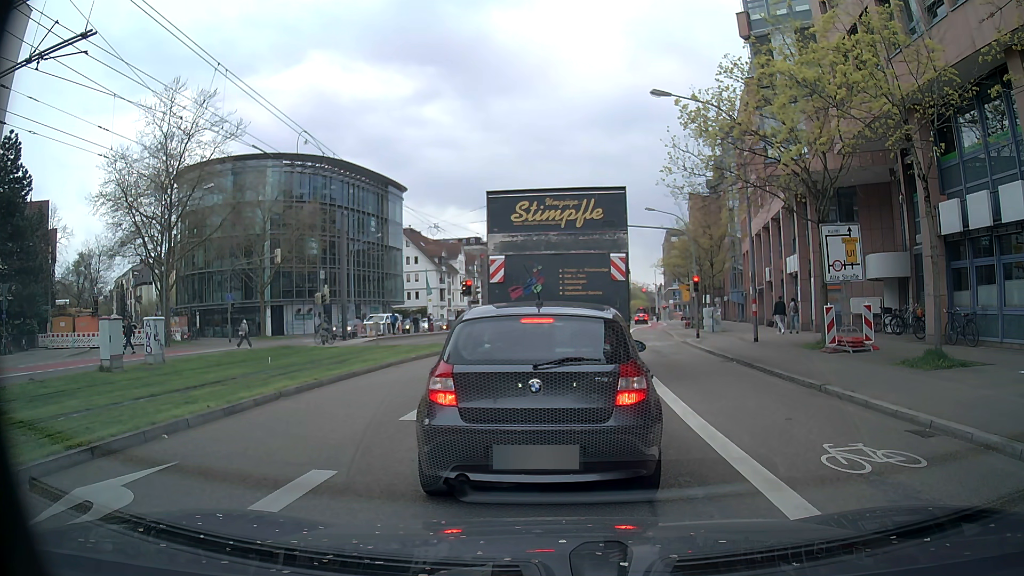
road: secondary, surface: asphalt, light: Day
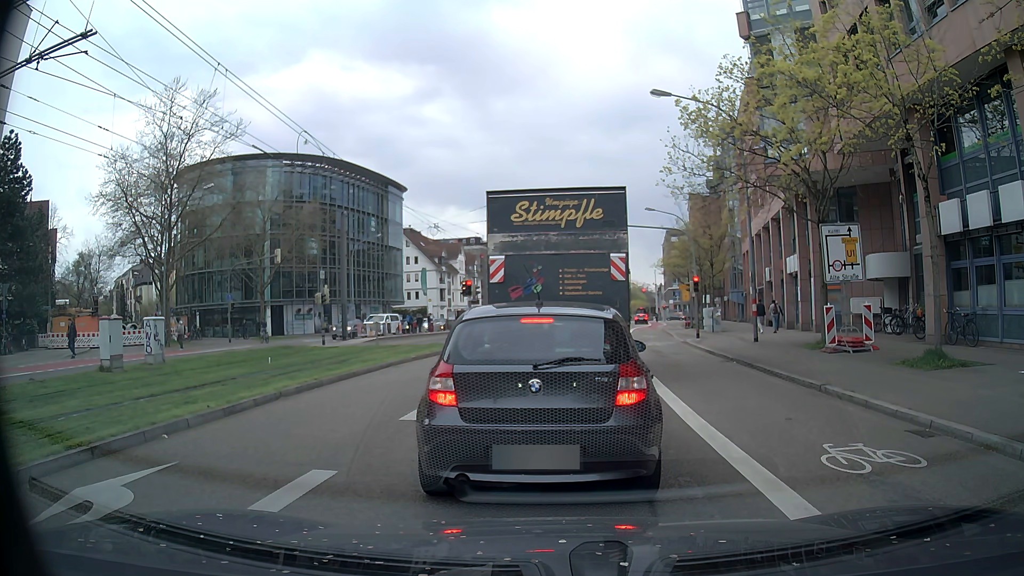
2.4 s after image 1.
(0.0, 0.0) m; 0°
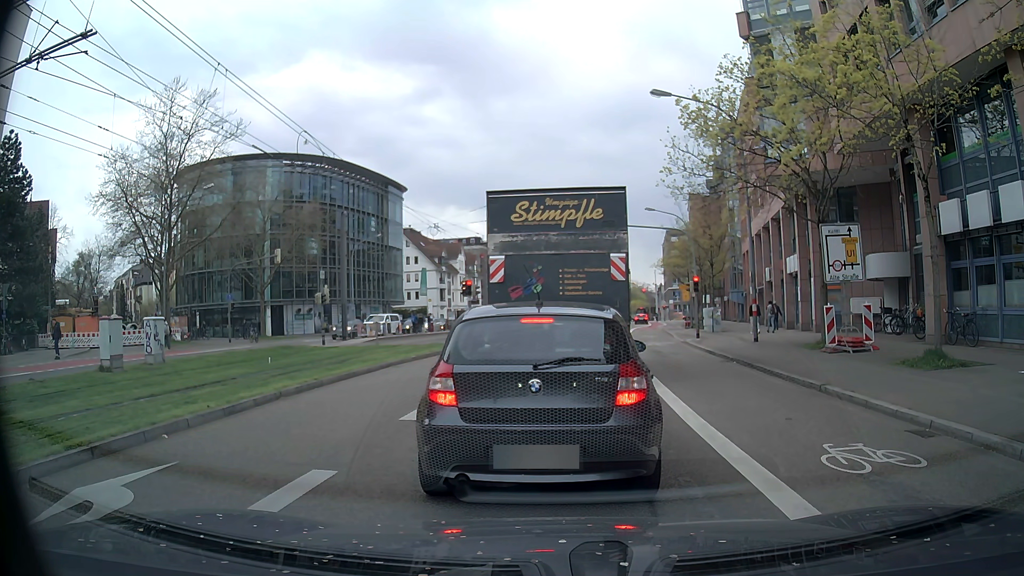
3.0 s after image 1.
(0.0, 0.0) m; 0°
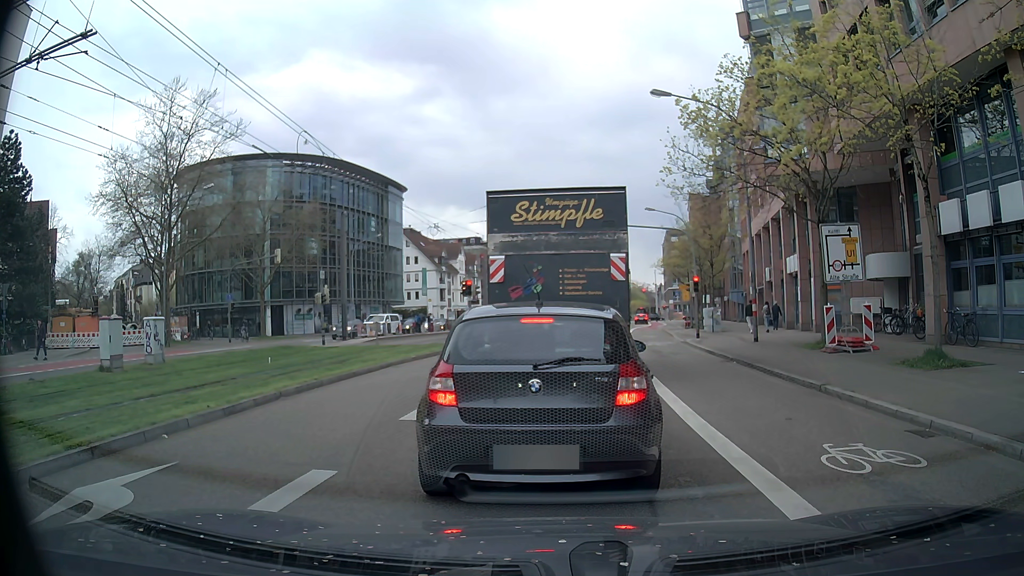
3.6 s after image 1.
(0.0, 0.0) m; 0°
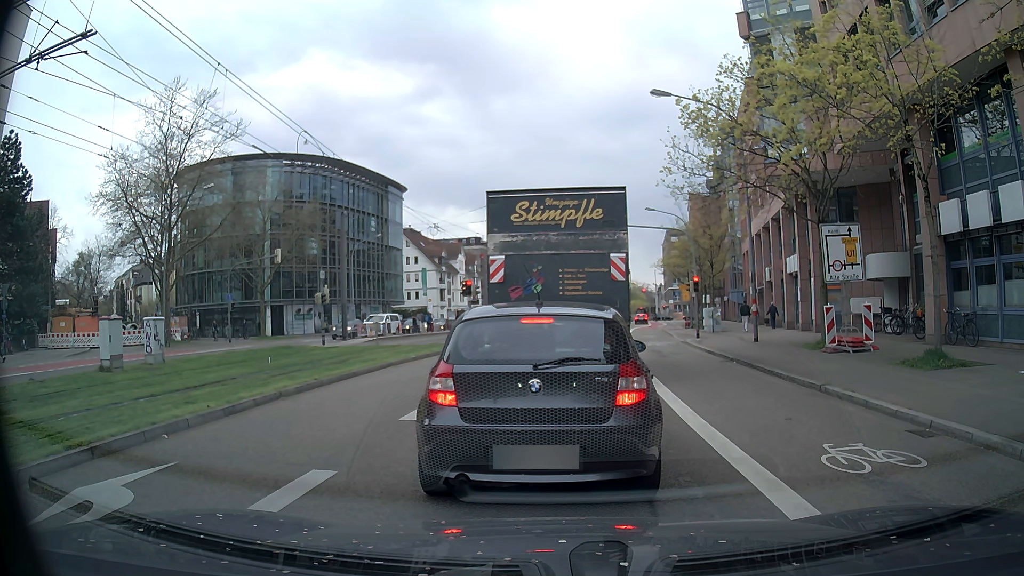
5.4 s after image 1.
(0.0, 0.0) m; 0°
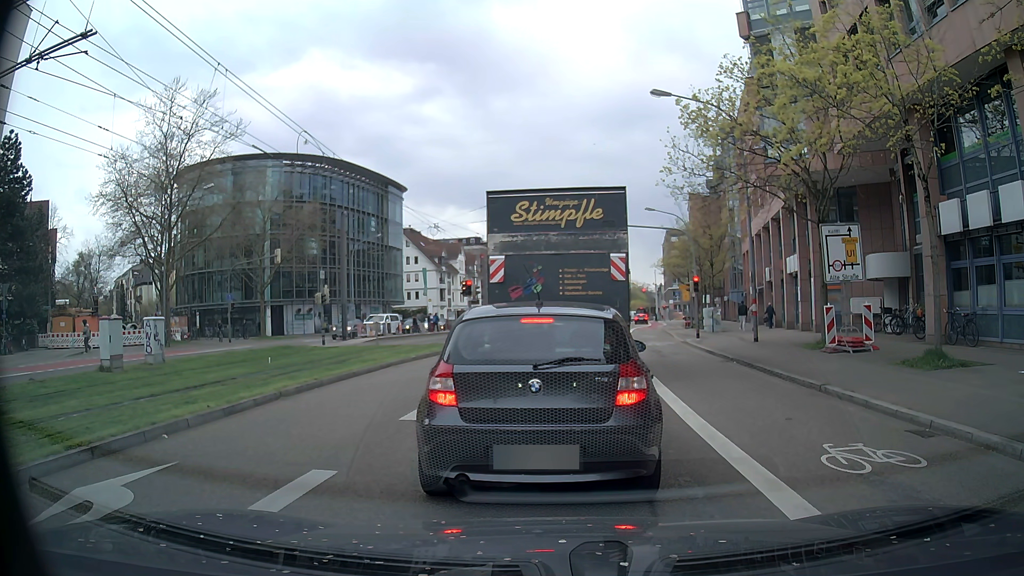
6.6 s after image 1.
(0.0, 0.0) m; 0°
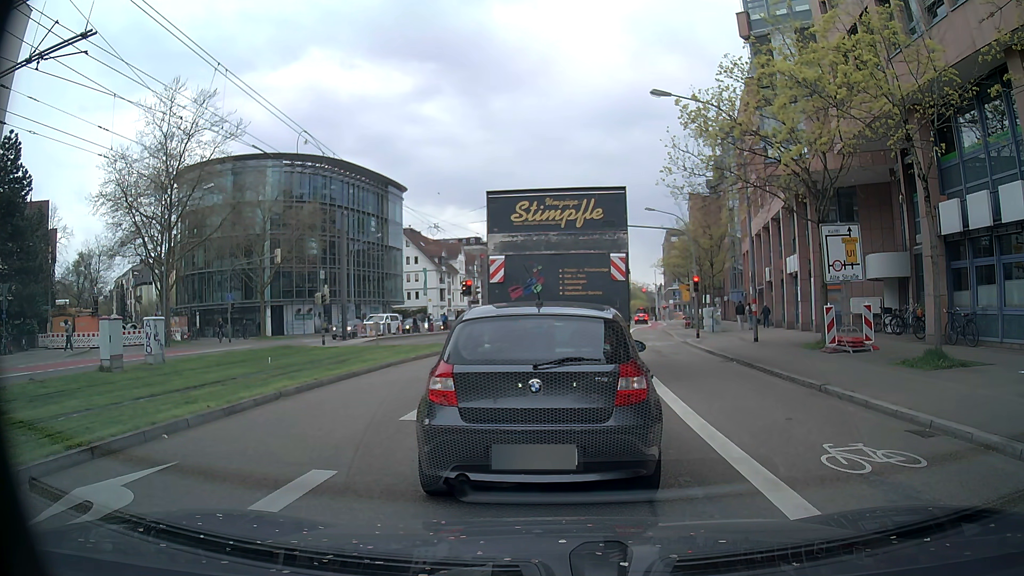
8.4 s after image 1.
(0.0, 0.0) m; 0°
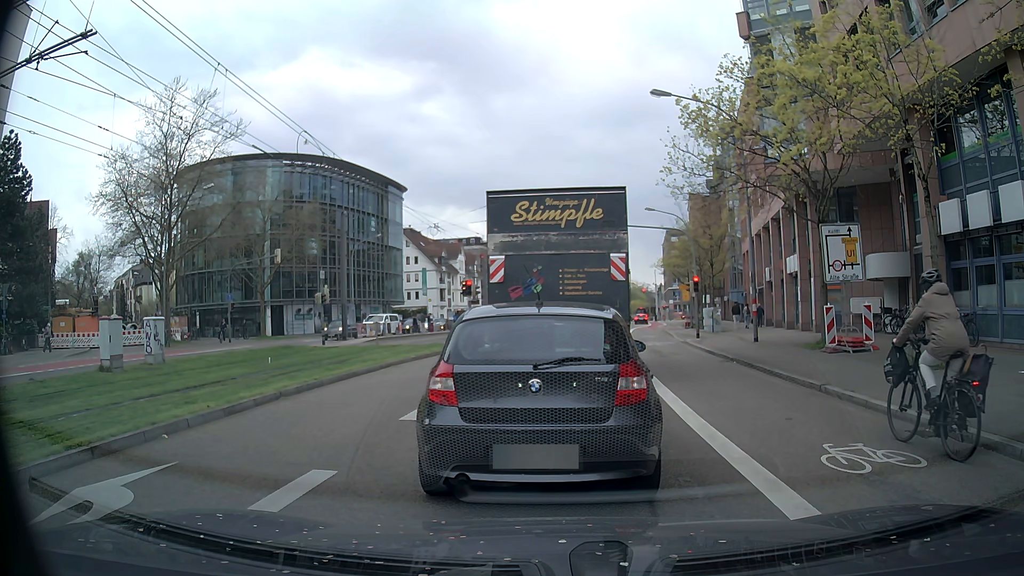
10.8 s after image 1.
(0.0, 0.0) m; 0°
